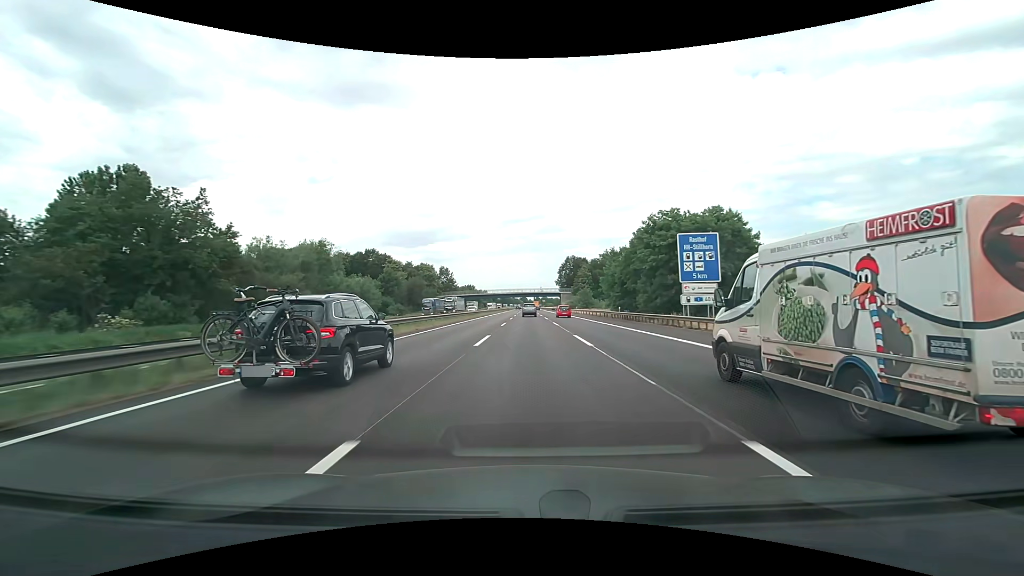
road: motorway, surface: asphalt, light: Day
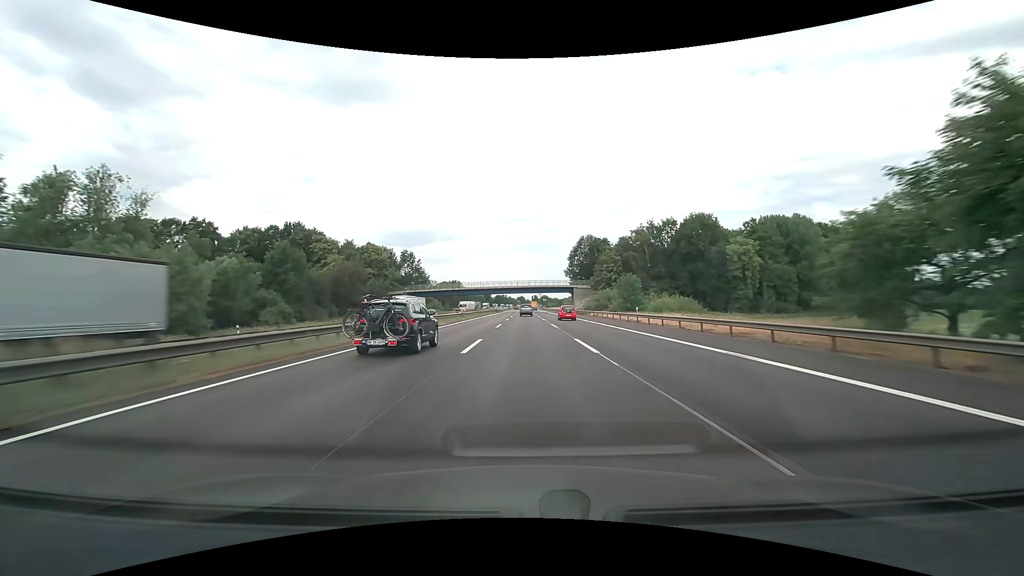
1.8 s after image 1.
(+0.1, +56.7) m; 0°
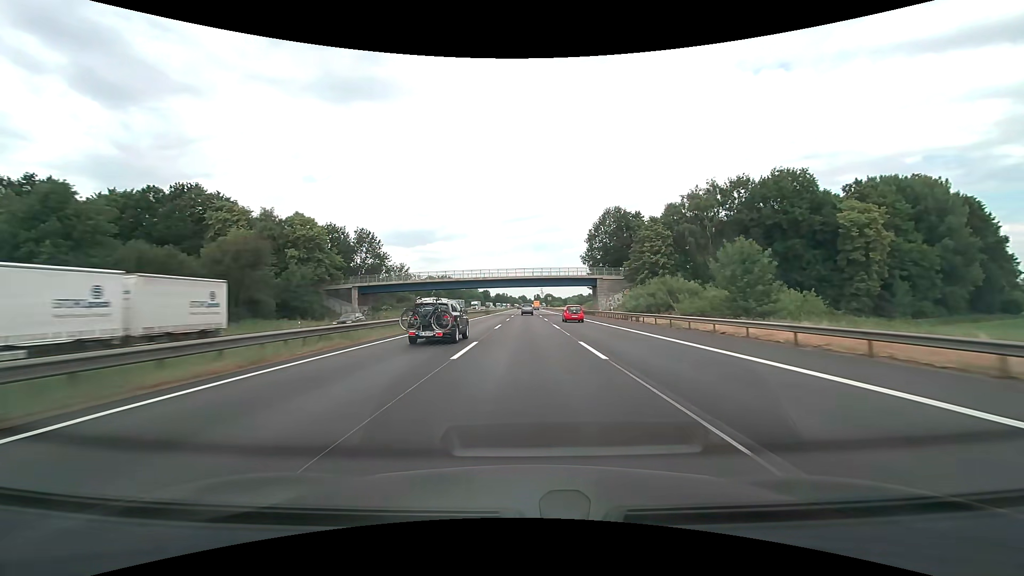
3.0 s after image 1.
(0.0, +37.9) m; 0°
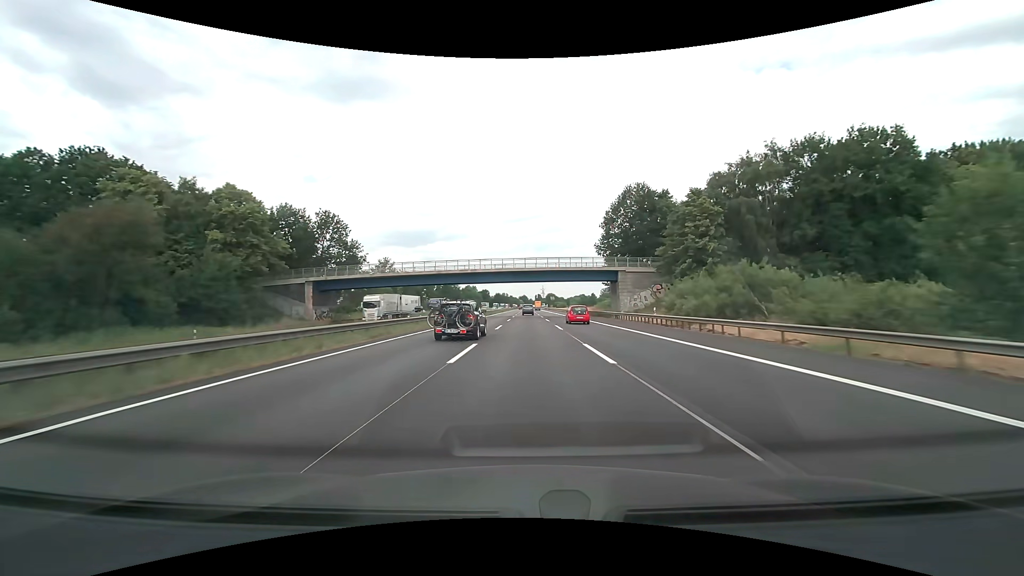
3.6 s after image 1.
(0.0, +19.0) m; 0°
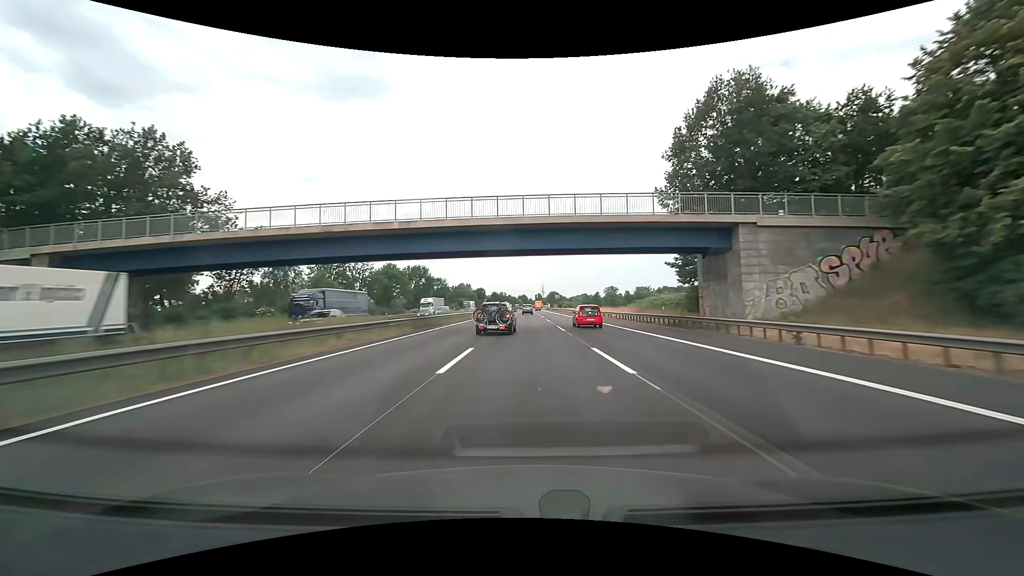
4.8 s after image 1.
(0.0, +38.0) m; 0°
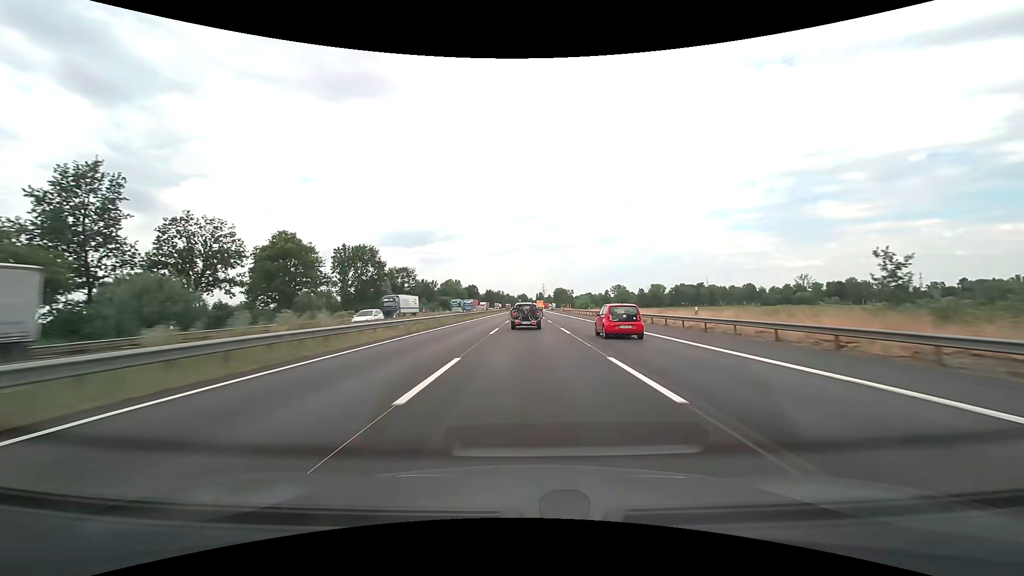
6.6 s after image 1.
(-0.1, +57.4) m; 0°
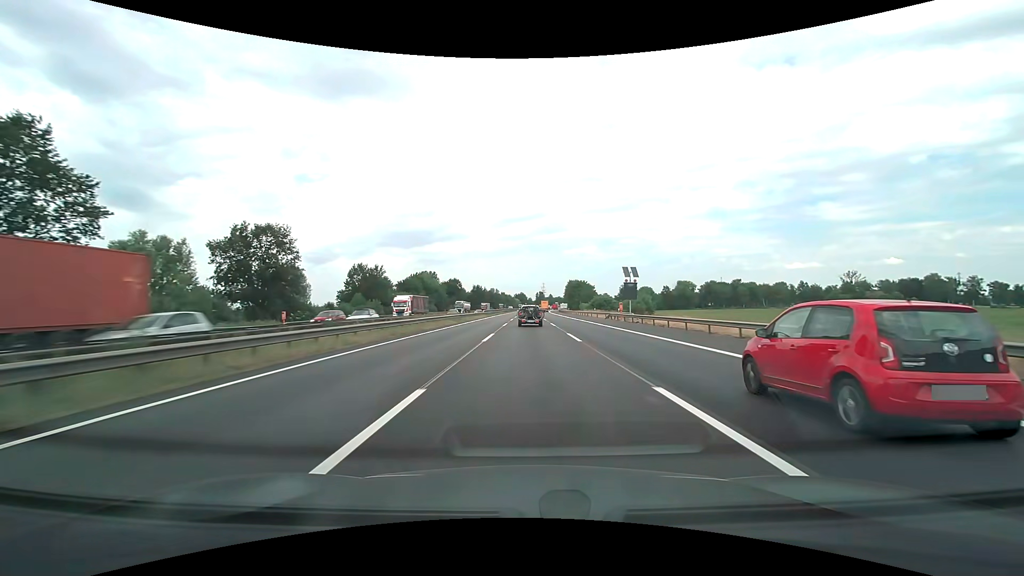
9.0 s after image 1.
(+0.1, +77.1) m; 0°
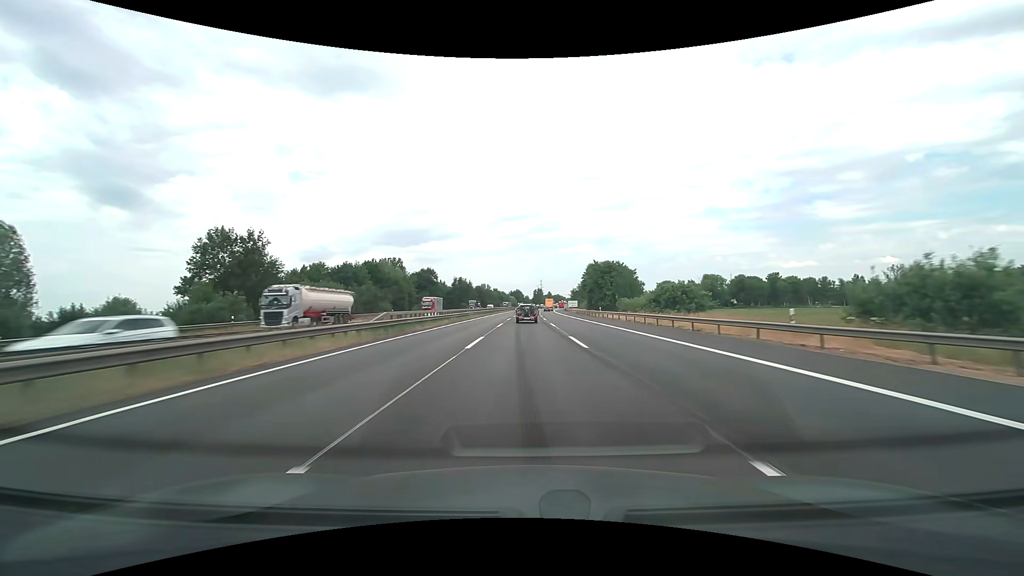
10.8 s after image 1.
(+0.2, +58.2) m; 0°
(0, +10) (0, +20) (0, +30) (0, +40) (0, +50) (0, +60) (0, +70) (+1, +80) (+1, +90) (+1, +100) m
